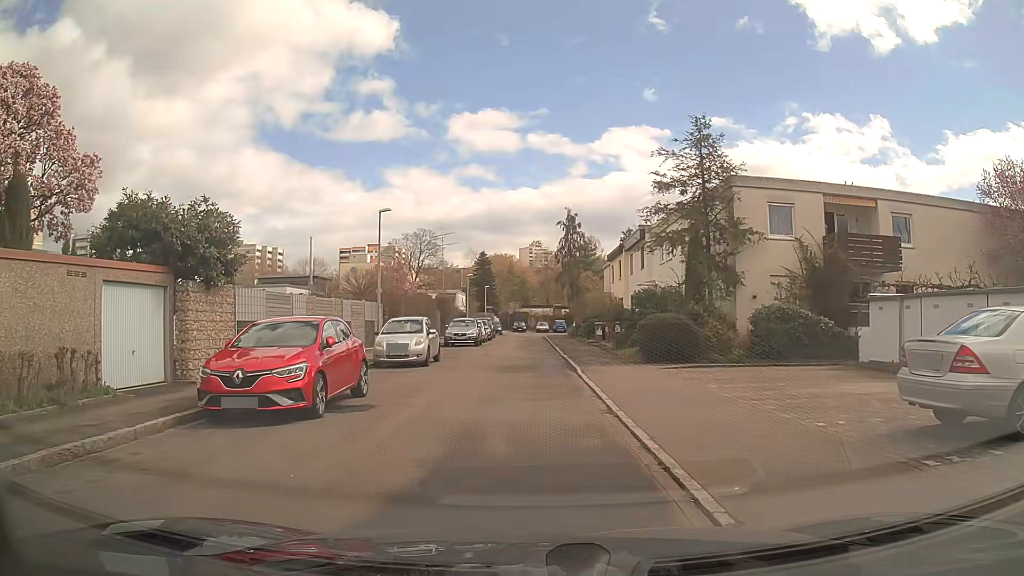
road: residential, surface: asphalt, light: Day
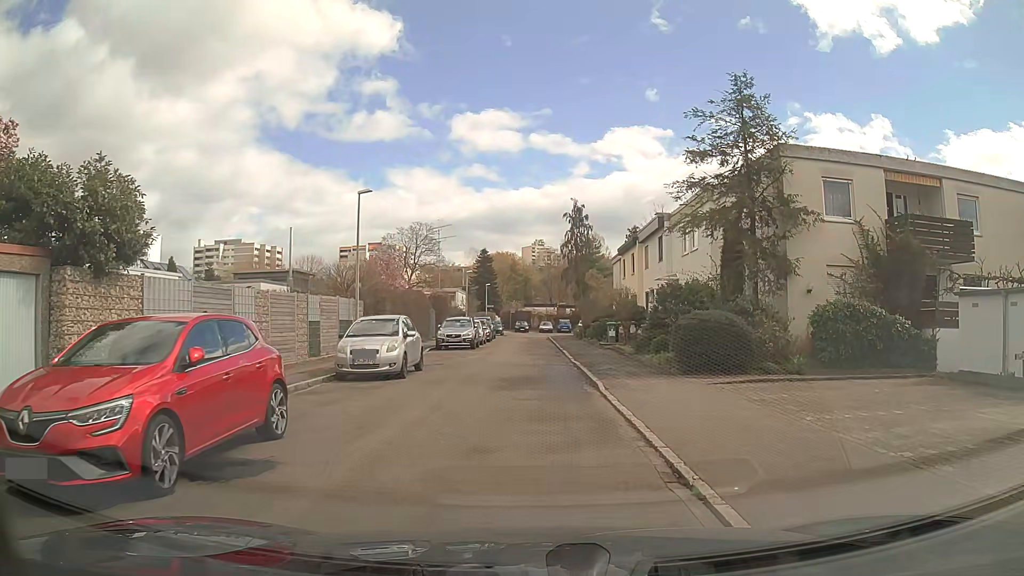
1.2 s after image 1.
(-0.1, +4.6) m; 0°
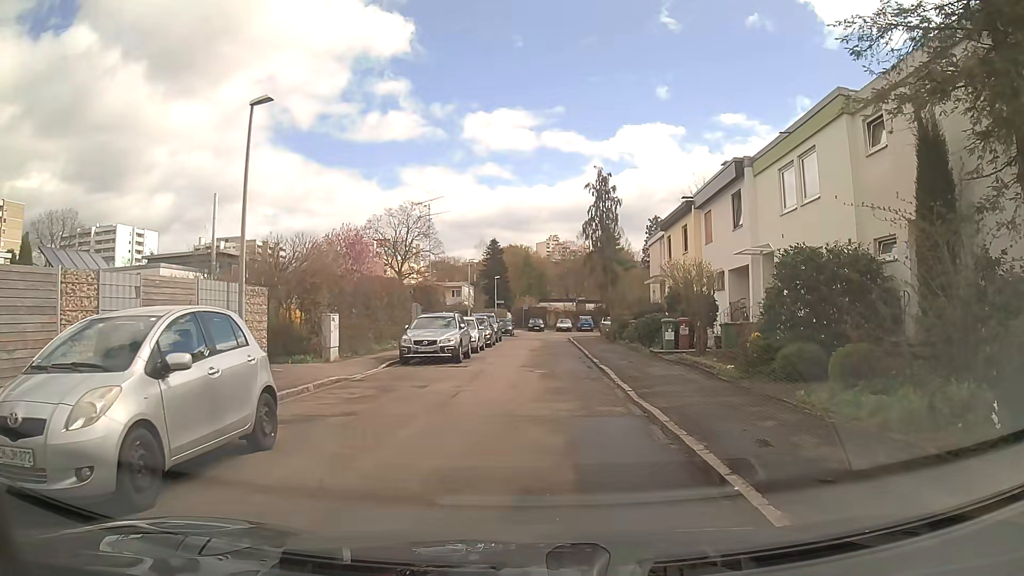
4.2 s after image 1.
(0.0, +11.5) m; -2°
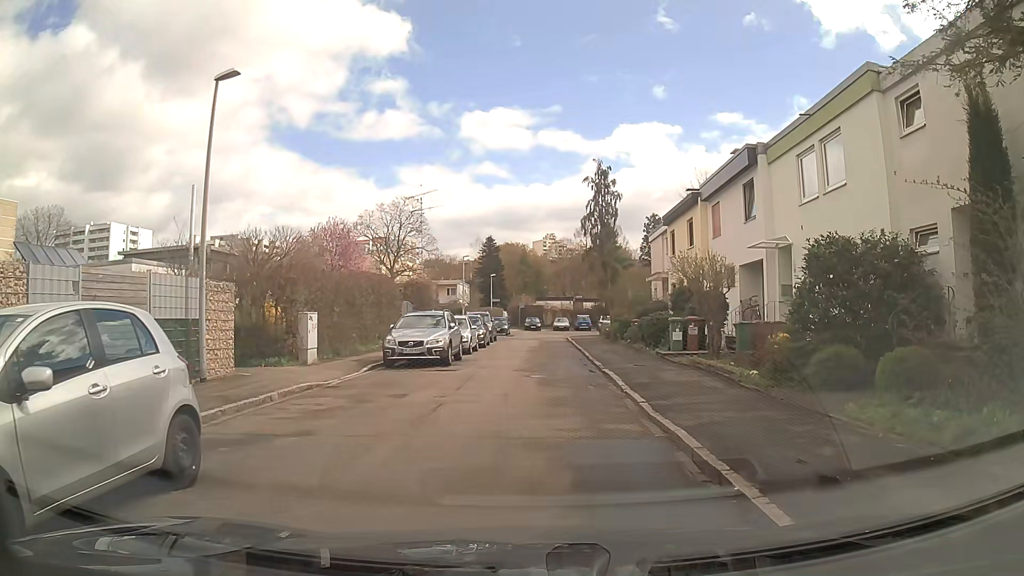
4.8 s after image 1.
(0.0, +1.7) m; +1°
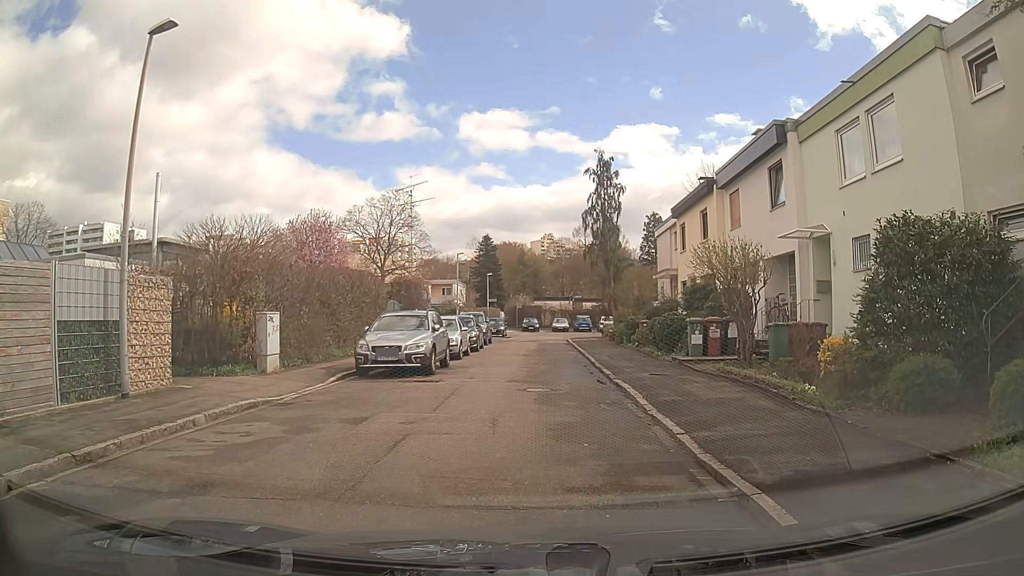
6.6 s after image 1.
(0.0, +2.6) m; +1°
